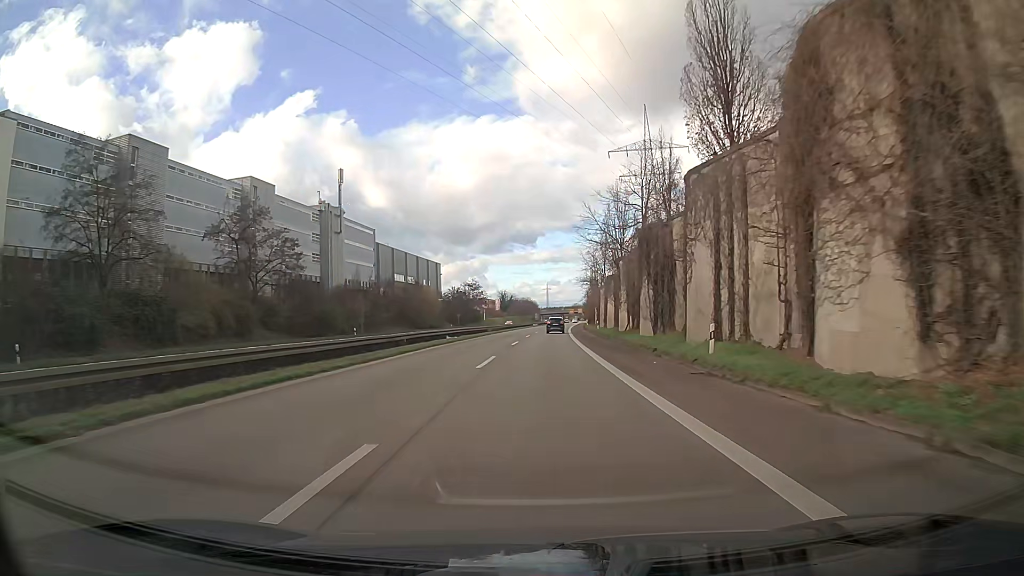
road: trunk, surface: asphalt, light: Day
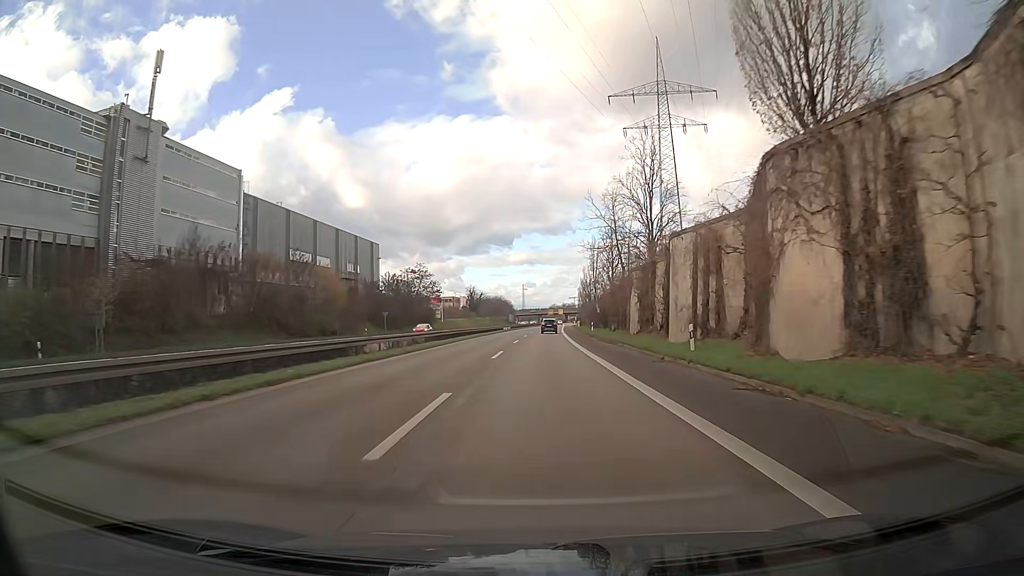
(+0.9, +48.9) m; +2°
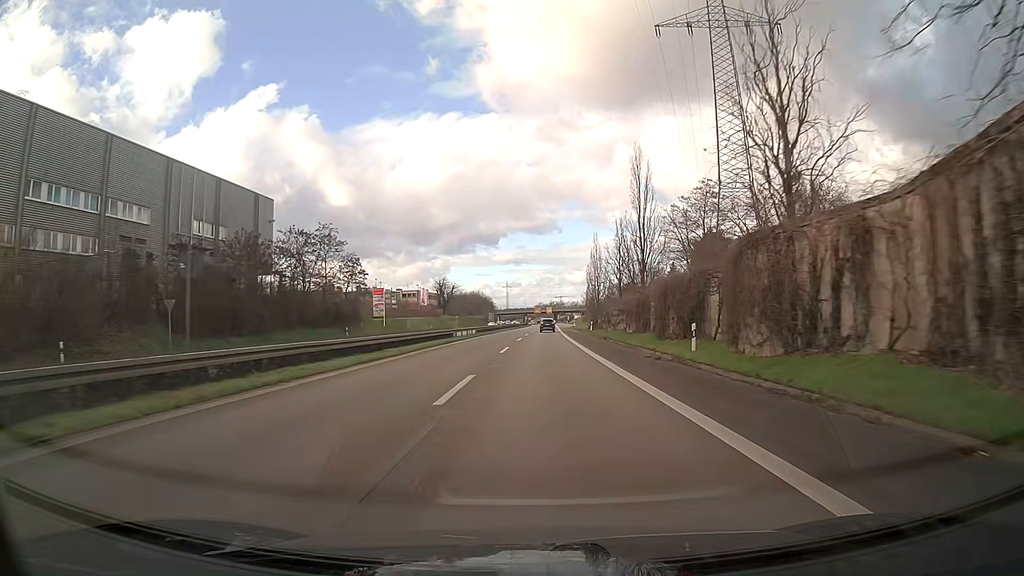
(+0.5, +50.0) m; +1°
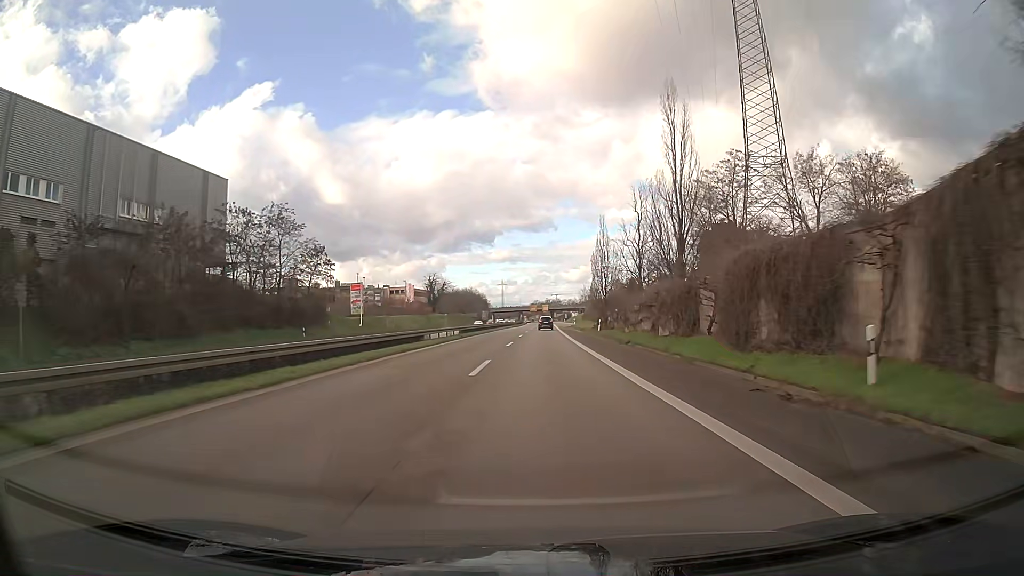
(0.0, +12.6) m; 0°
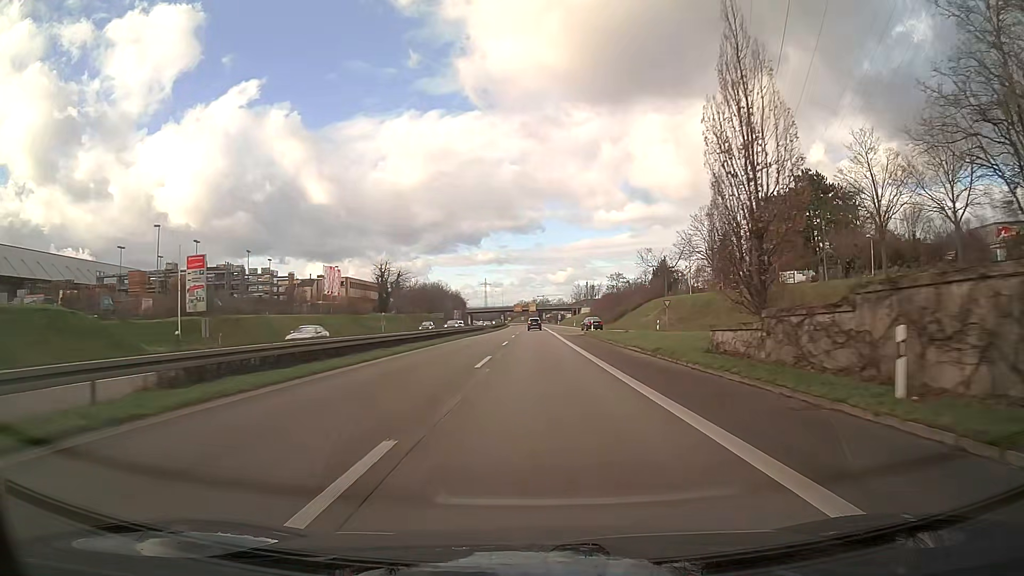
(+0.4, +50.9) m; +1°
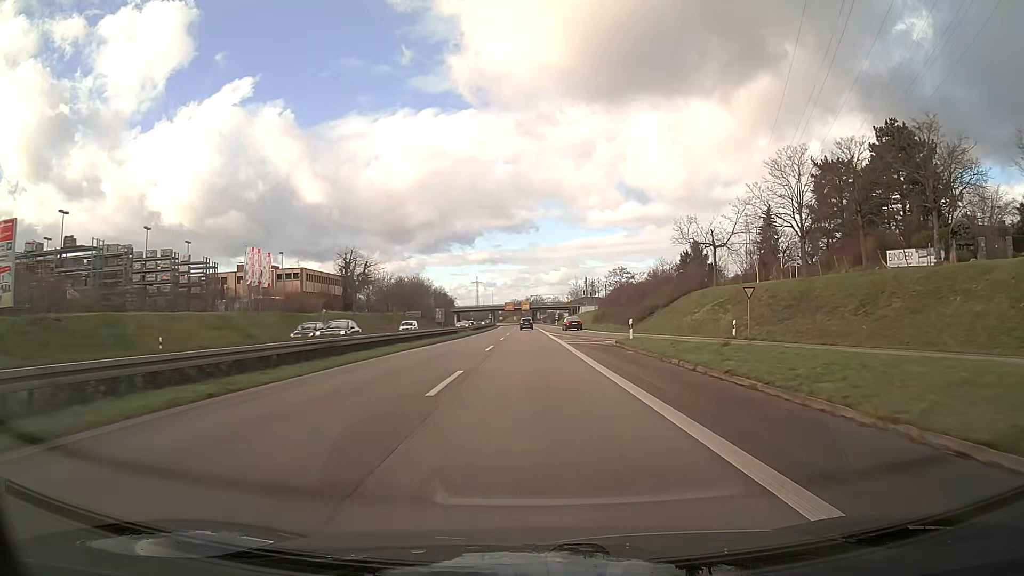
(+0.2, +25.6) m; +1°
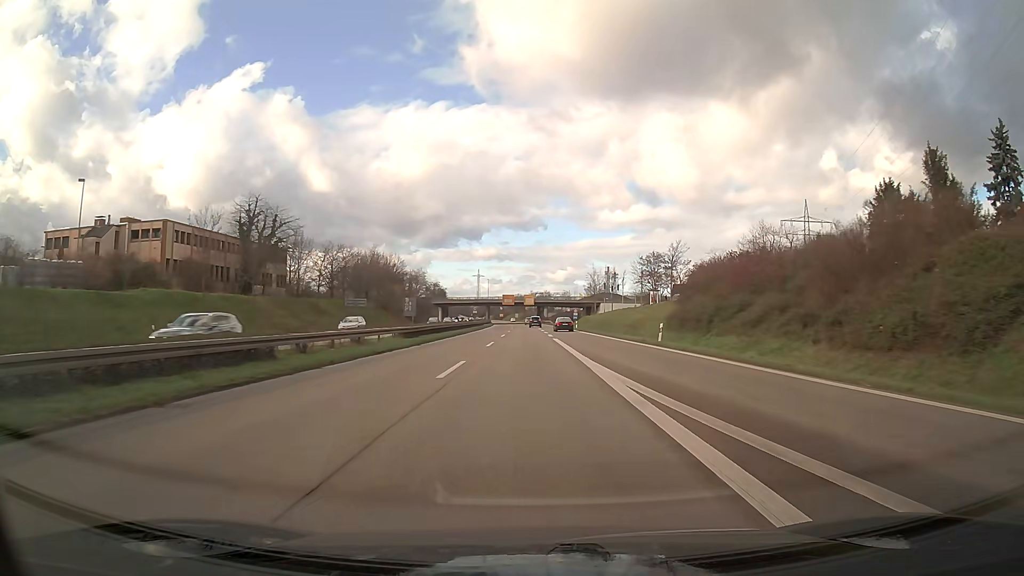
(-0.2, +50.9) m; 0°
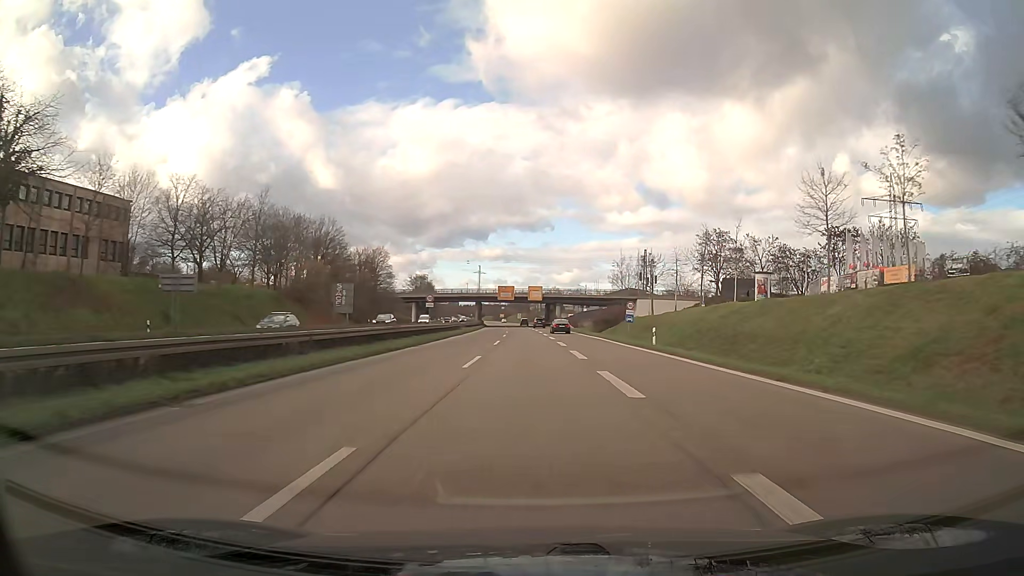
(-0.2, +50.5) m; 0°
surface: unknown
